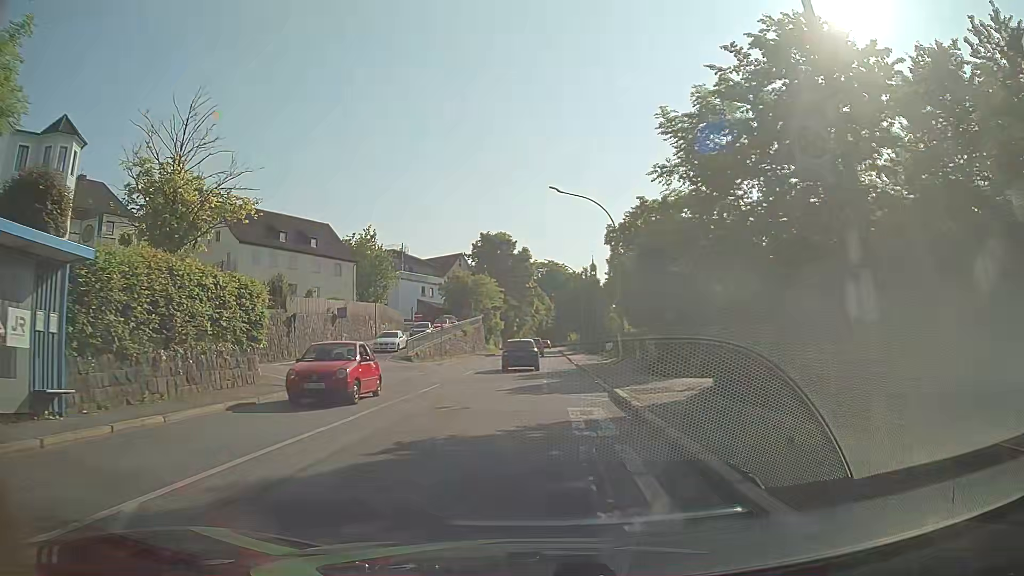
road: tertiary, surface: asphalt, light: Day
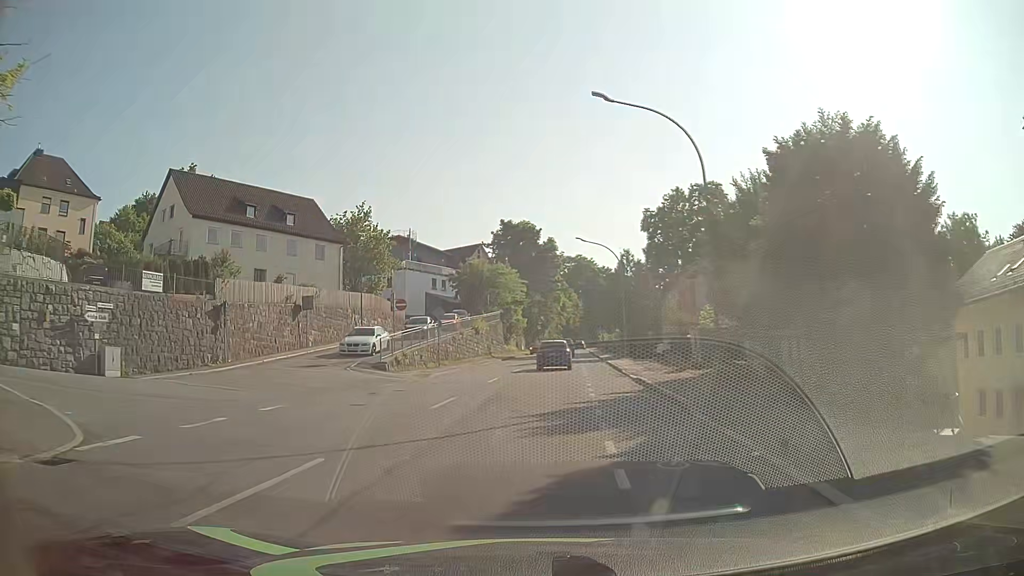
(-0.4, +13.6) m; -3°
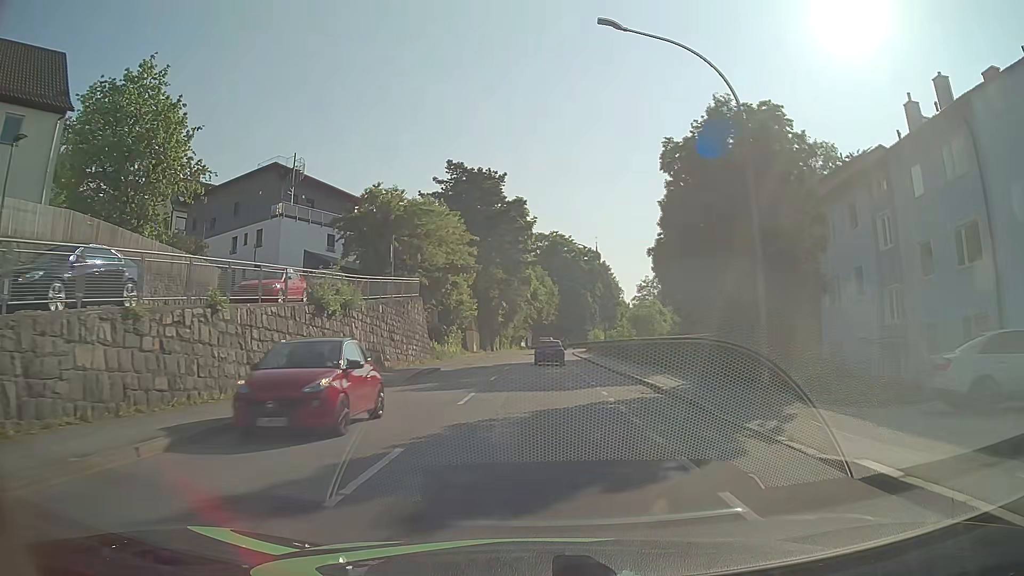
(+0.6, +35.5) m; +3°
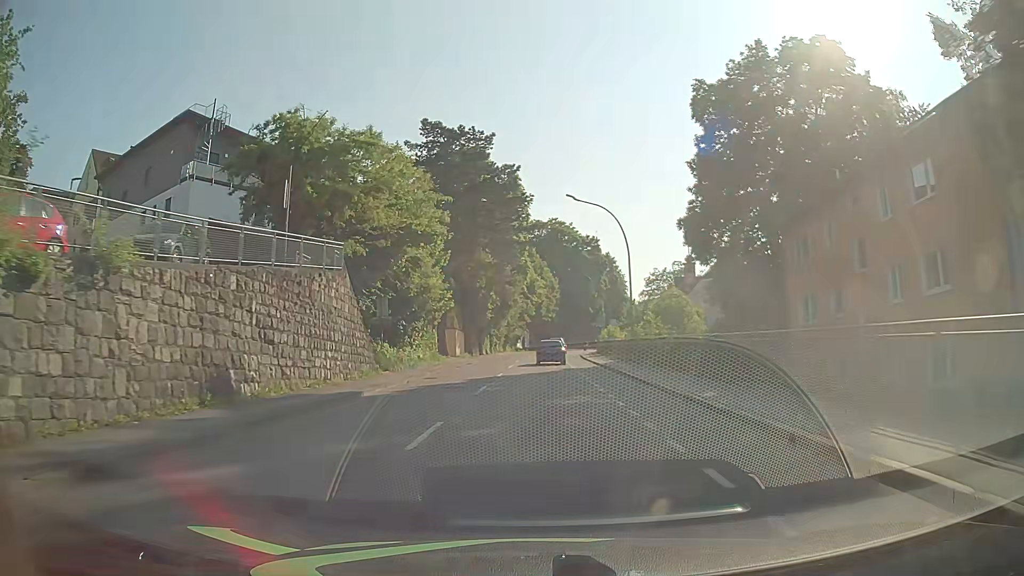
(0.0, +15.0) m; 0°
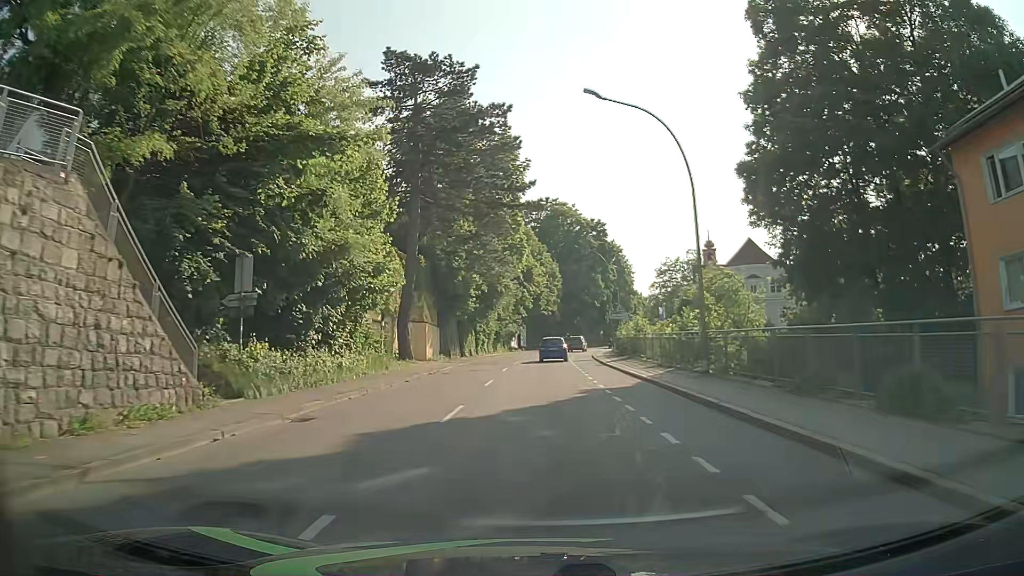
(+0.1, +15.4) m; +1°
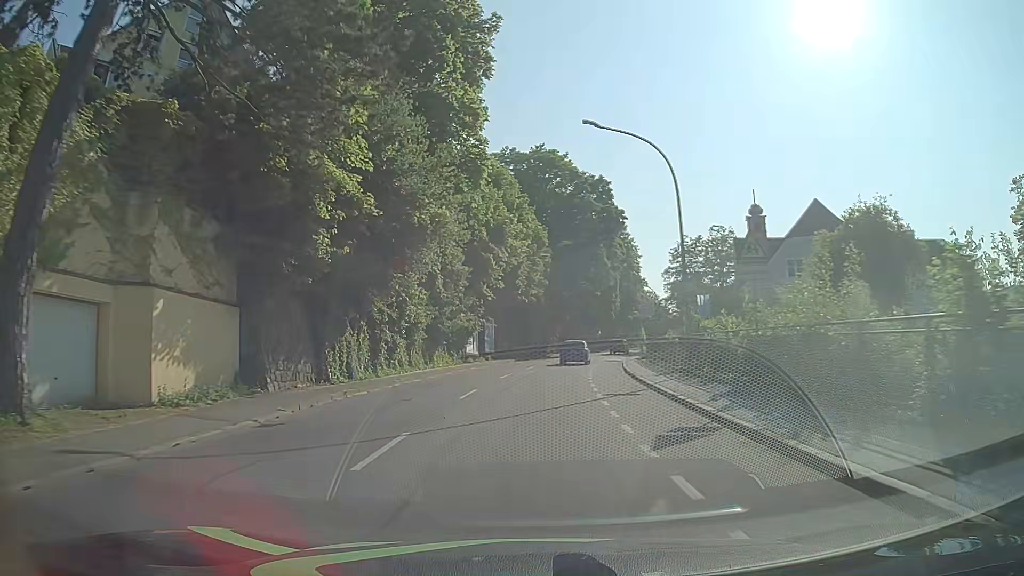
(0.0, +31.2) m; +1°
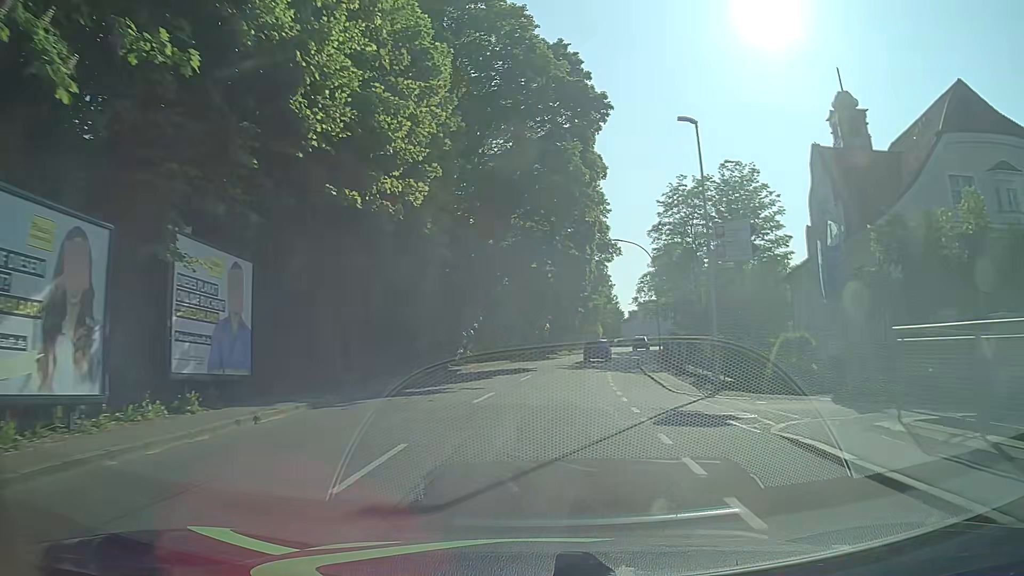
(+1.6, +37.2) m; +6°
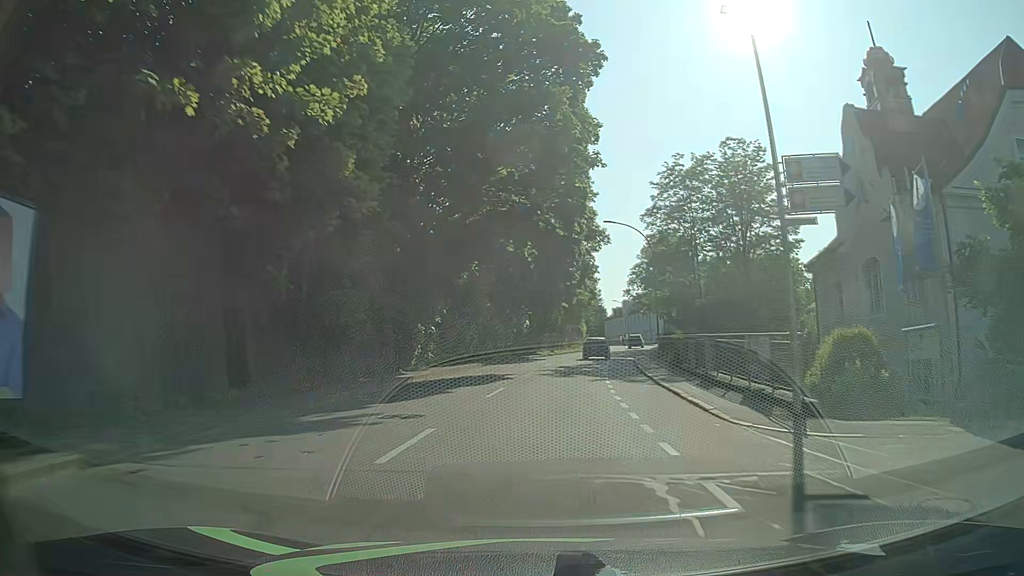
(+0.1, +7.4) m; +1°
(0, +10) (+1, +20) (+2, +30) (+3, +40) (+4, +50) (+6, +60) (+8, +69) (+11, +79) (+13, +89) (+14, +99) m
